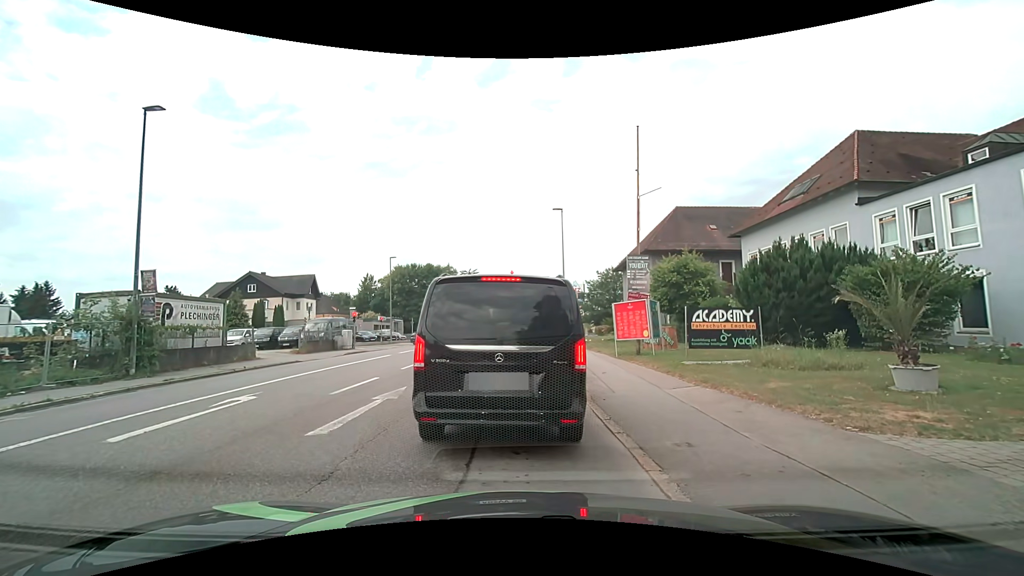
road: tertiary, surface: asphalt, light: Day
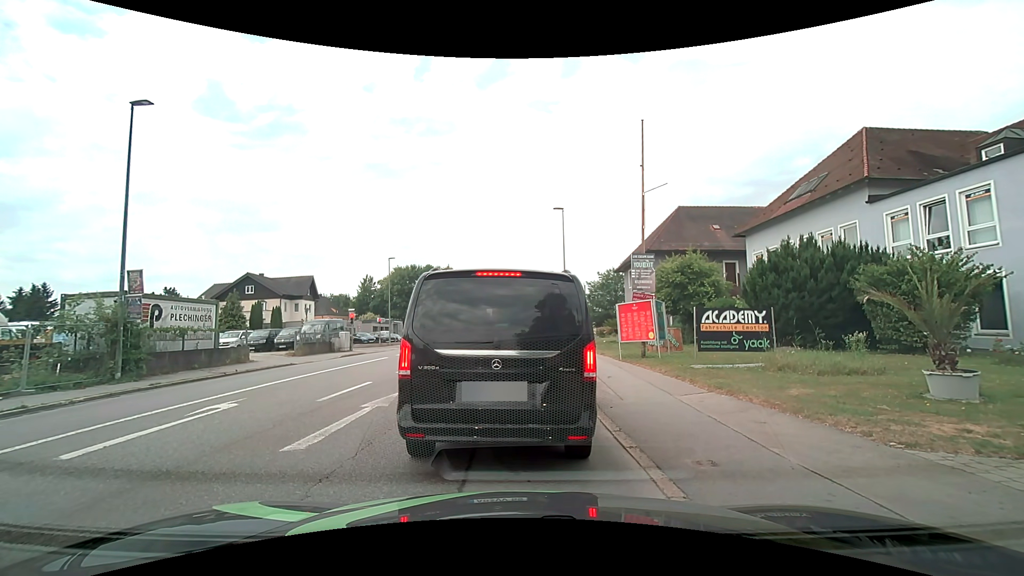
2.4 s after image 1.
(0.0, +0.7) m; 0°
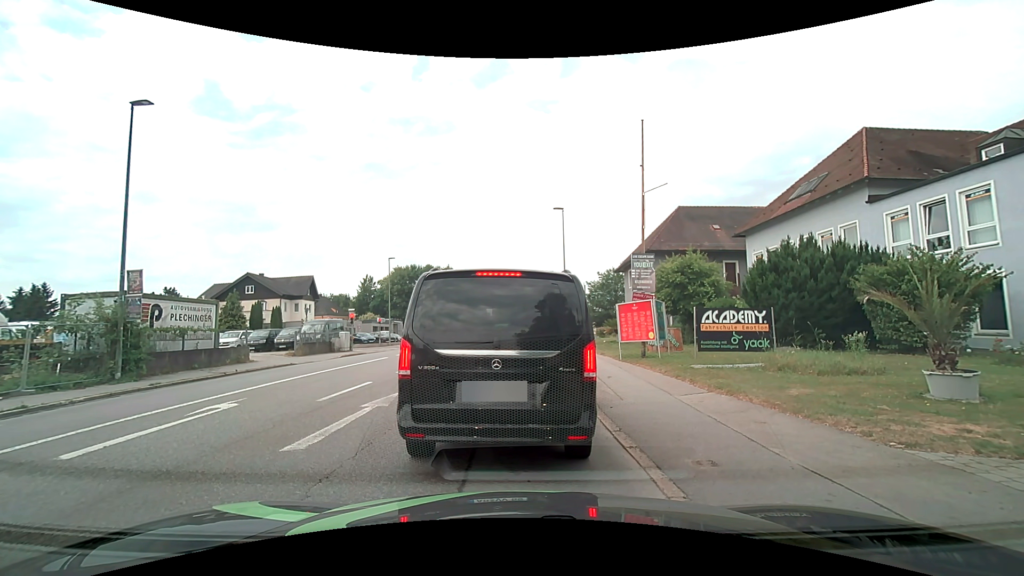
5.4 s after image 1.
(0.0, 0.0) m; 0°
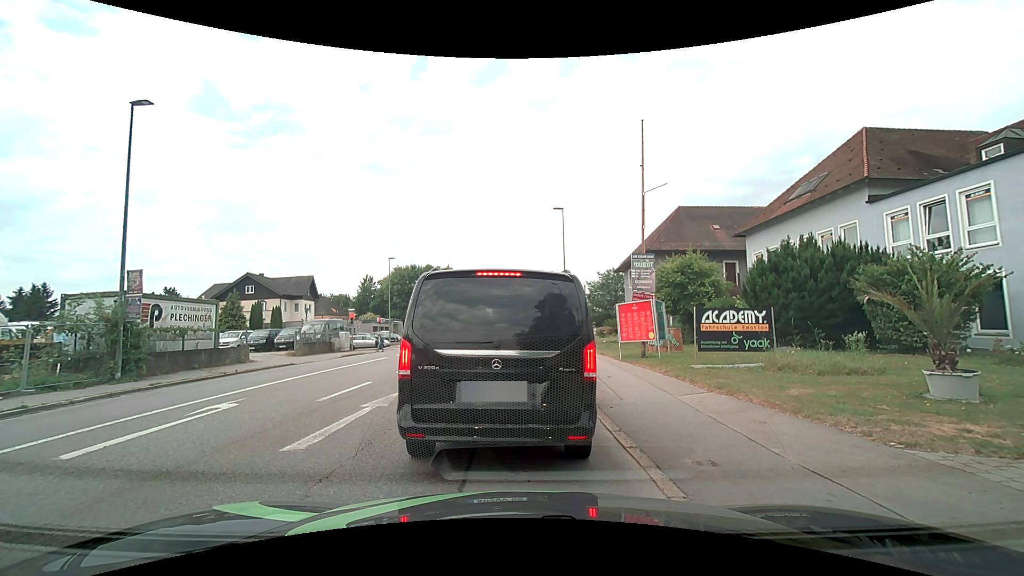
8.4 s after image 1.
(0.0, 0.0) m; 0°
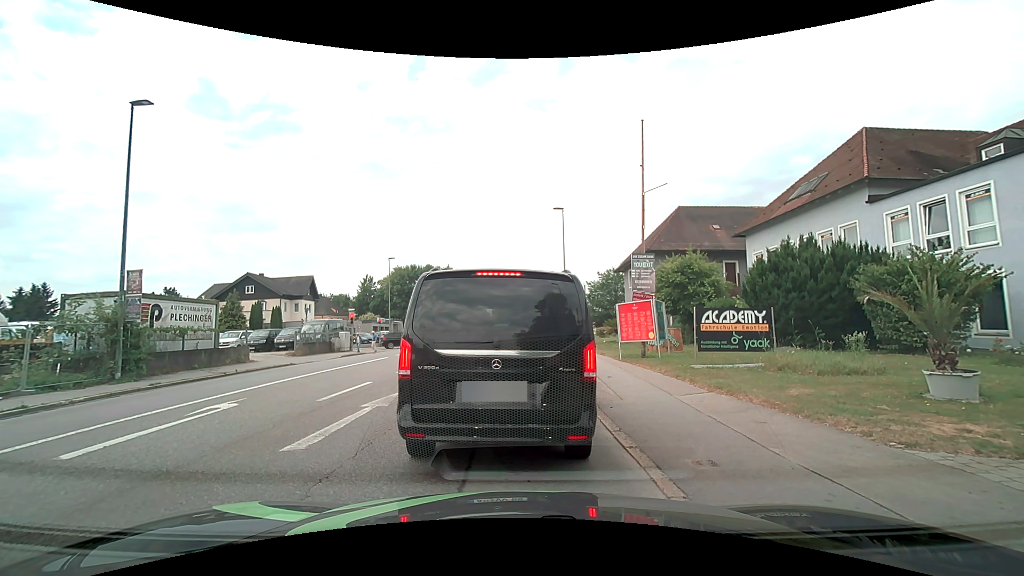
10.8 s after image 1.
(0.0, 0.0) m; 0°
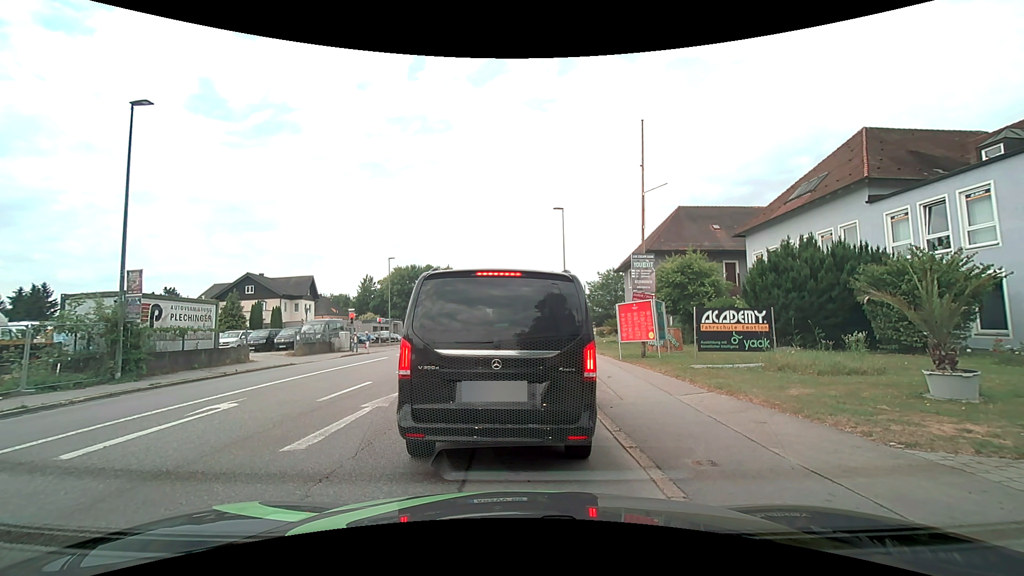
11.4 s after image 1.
(0.0, 0.0) m; 0°
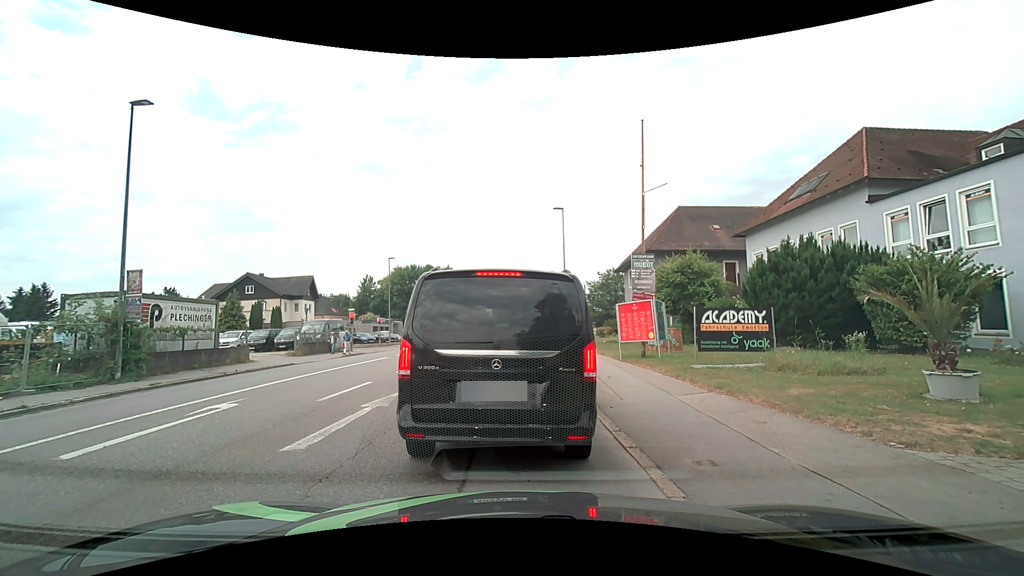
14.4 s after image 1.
(0.0, 0.0) m; 0°
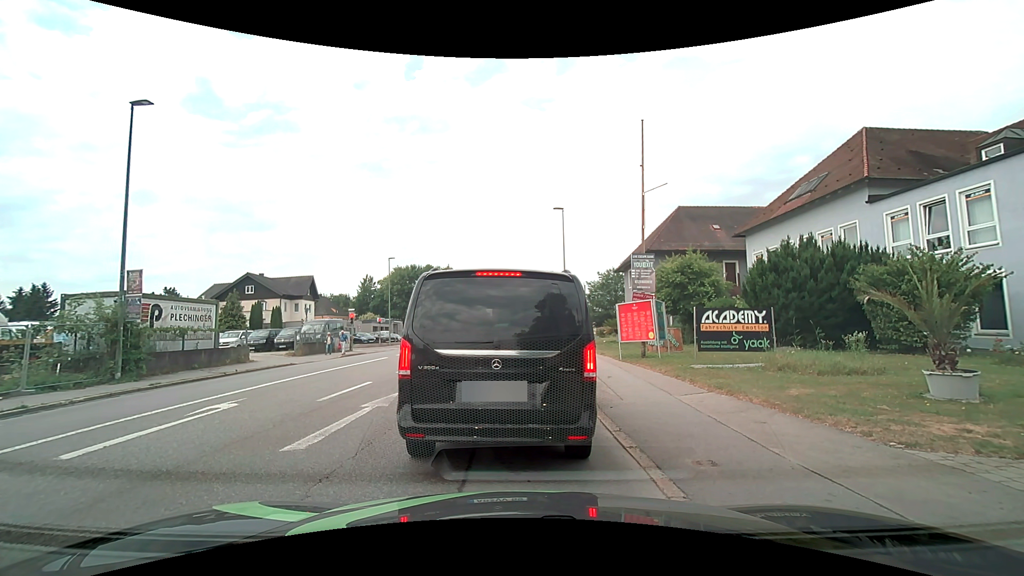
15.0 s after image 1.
(0.0, 0.0) m; 0°
